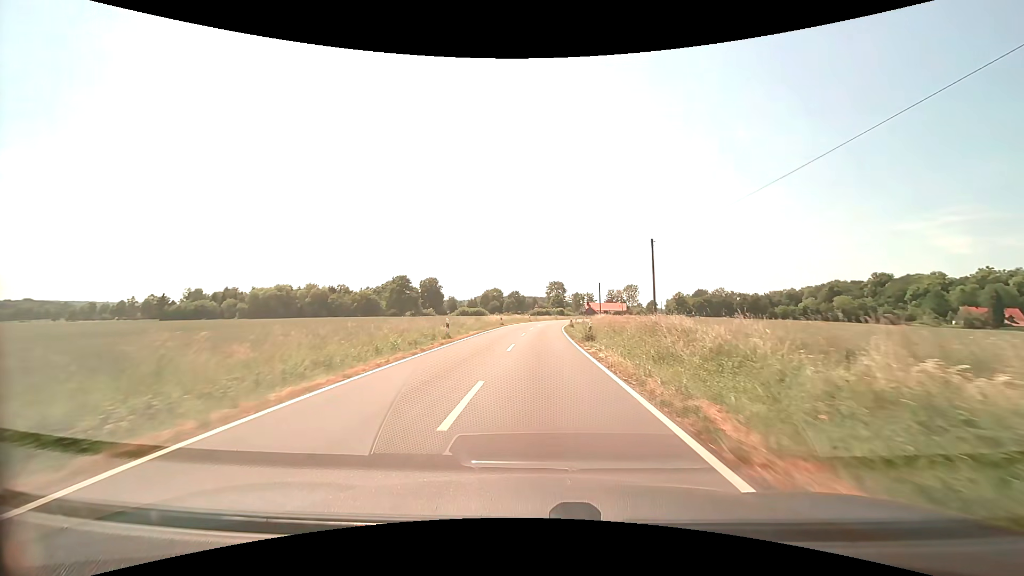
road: secondary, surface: asphalt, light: Day
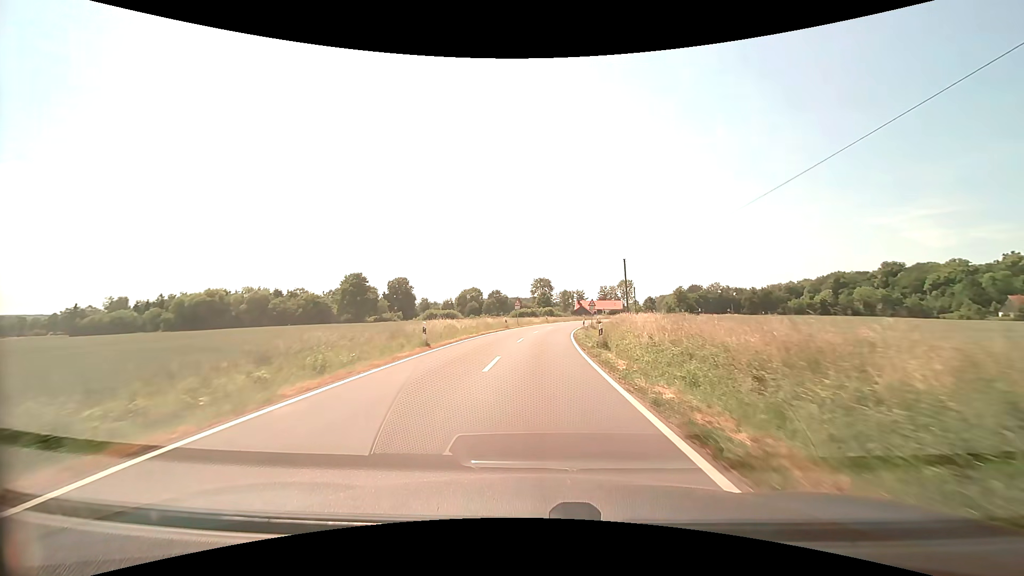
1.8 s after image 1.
(+0.3, +30.3) m; +2°
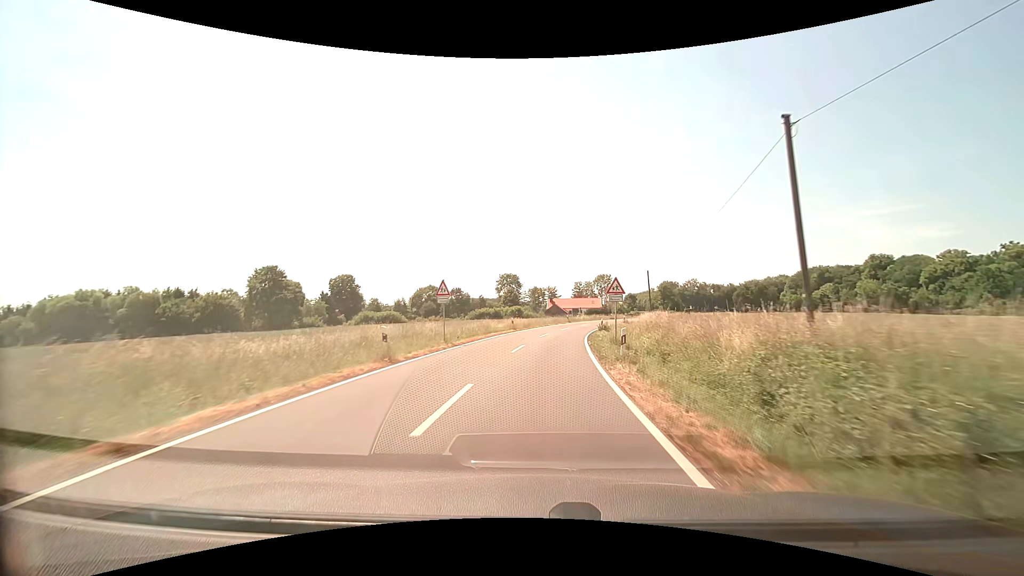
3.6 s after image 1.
(+0.7, +30.1) m; +3°
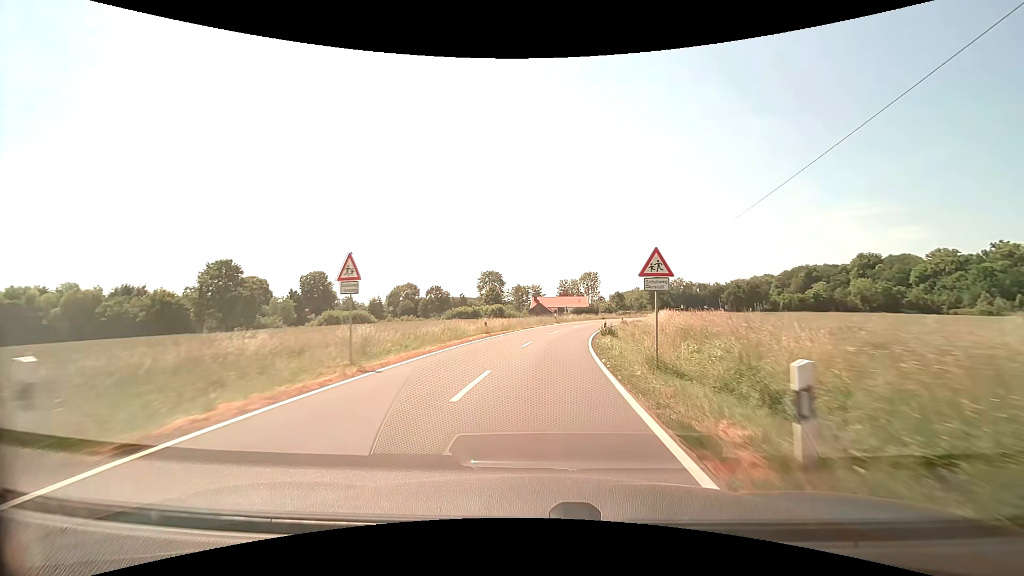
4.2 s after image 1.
(+0.2, +10.0) m; +2°
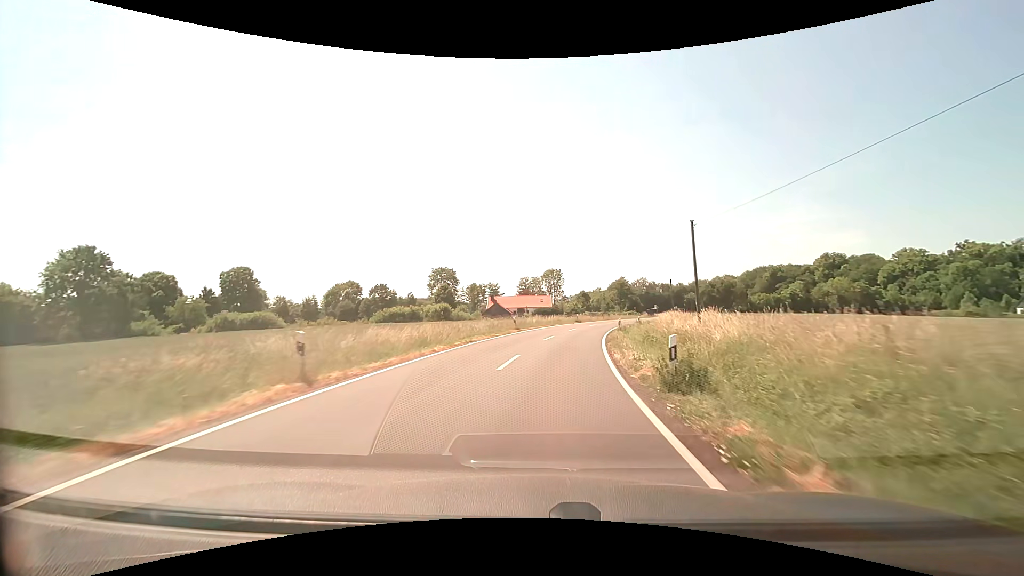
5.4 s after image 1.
(+0.7, +20.0) m; +4°
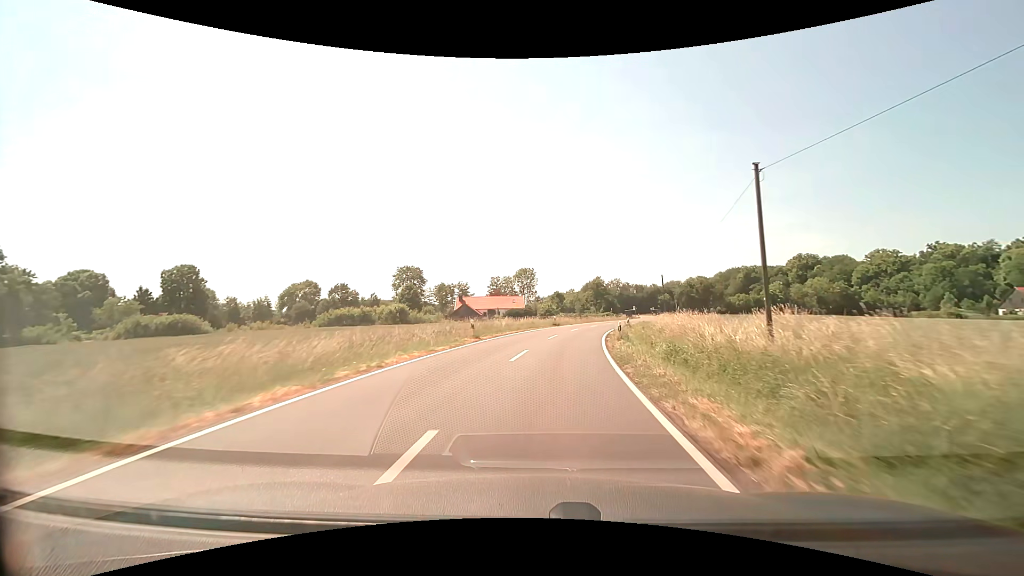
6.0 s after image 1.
(+0.3, +10.0) m; +3°
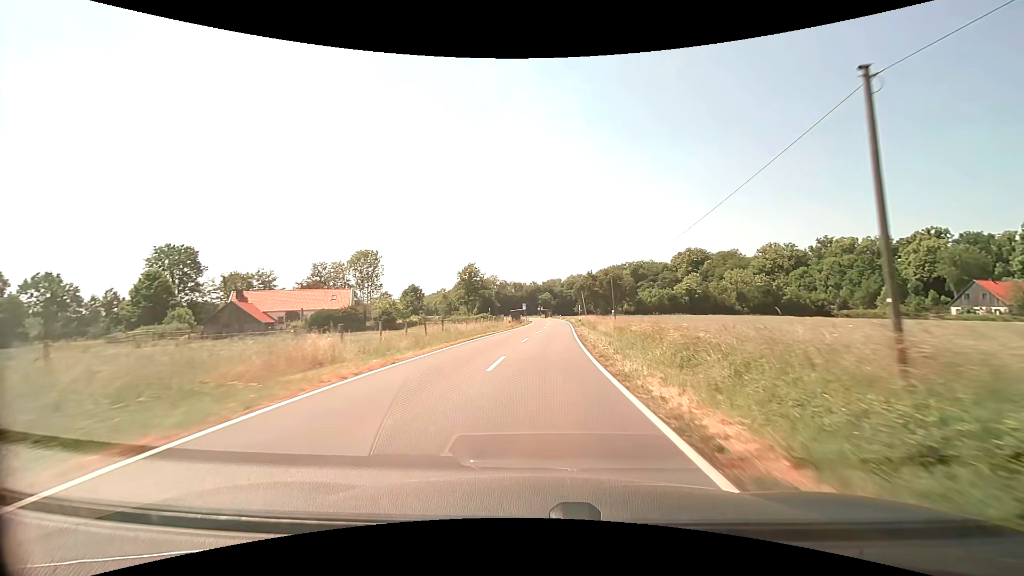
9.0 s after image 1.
(+6.6, +49.4) m; +14°
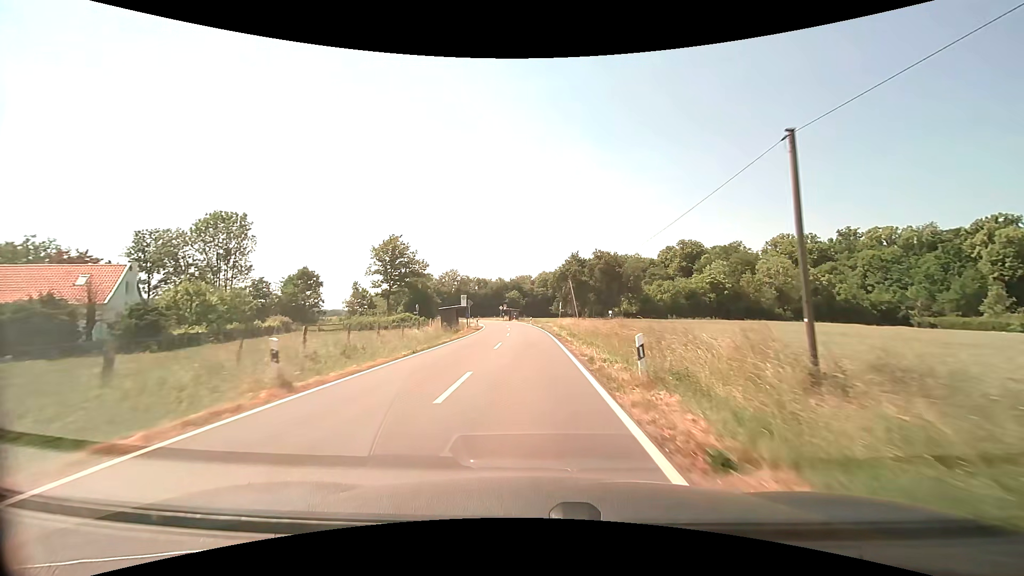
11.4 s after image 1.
(+2.1, +40.2) m; +4°
(0, +10) (0, +20) (0, +30) (-1, +40) (-1, +50) (-2, +60) (-3, +70) (-4, +80) (-6, +90) (-8, +99) m
